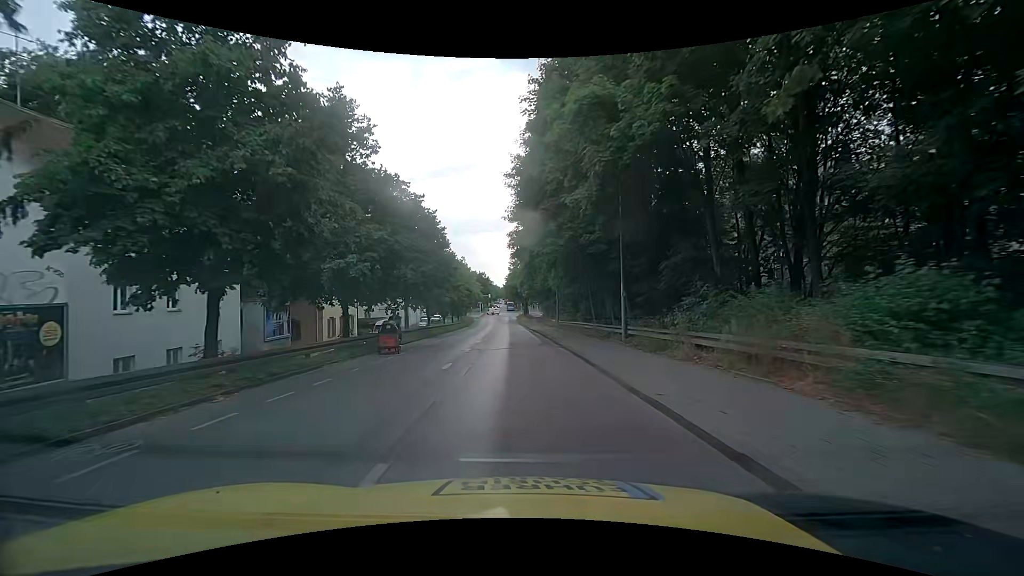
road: tertiary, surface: asphalt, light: Day
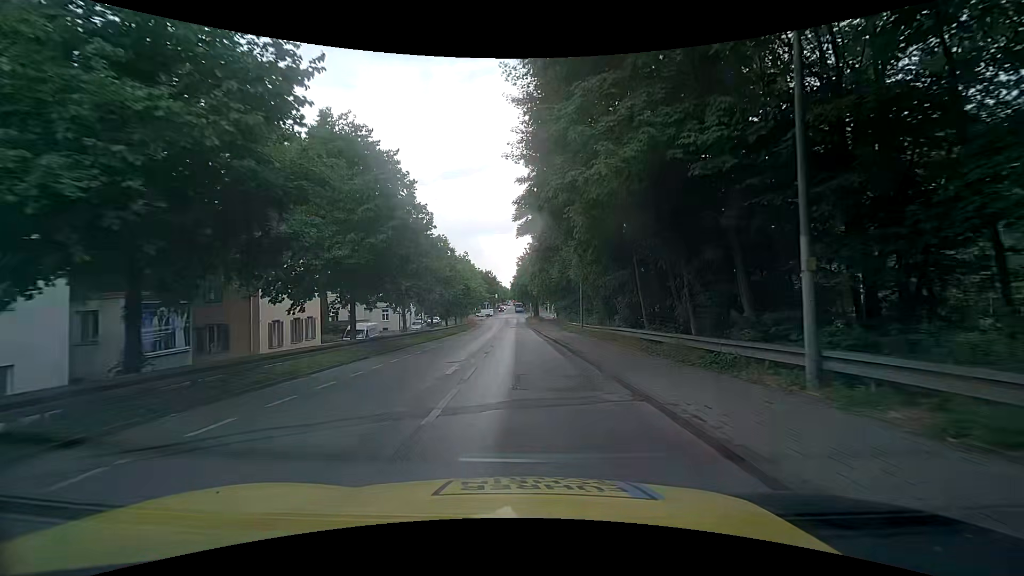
(-0.1, +12.3) m; -1°
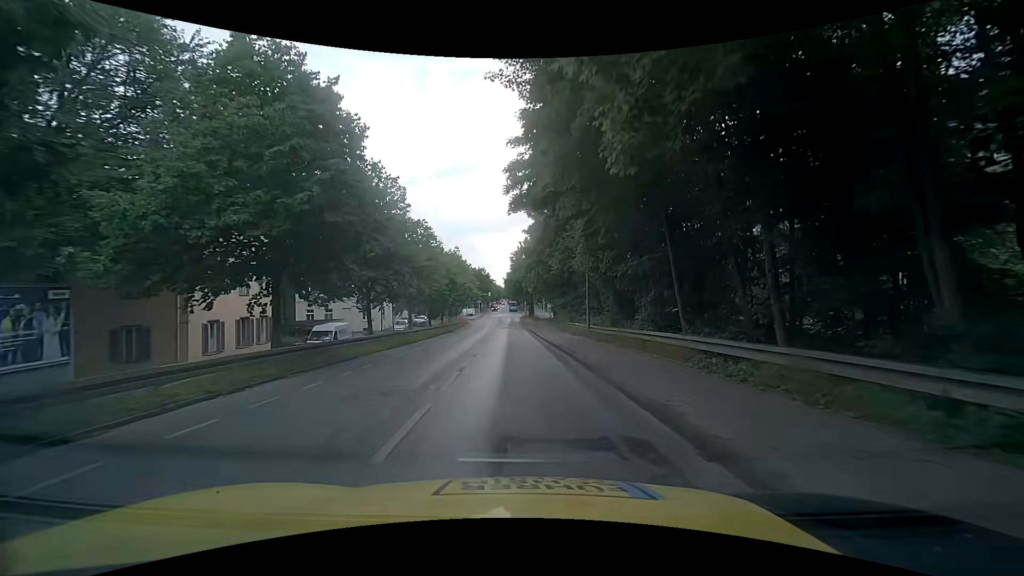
(+0.1, +6.2) m; 0°
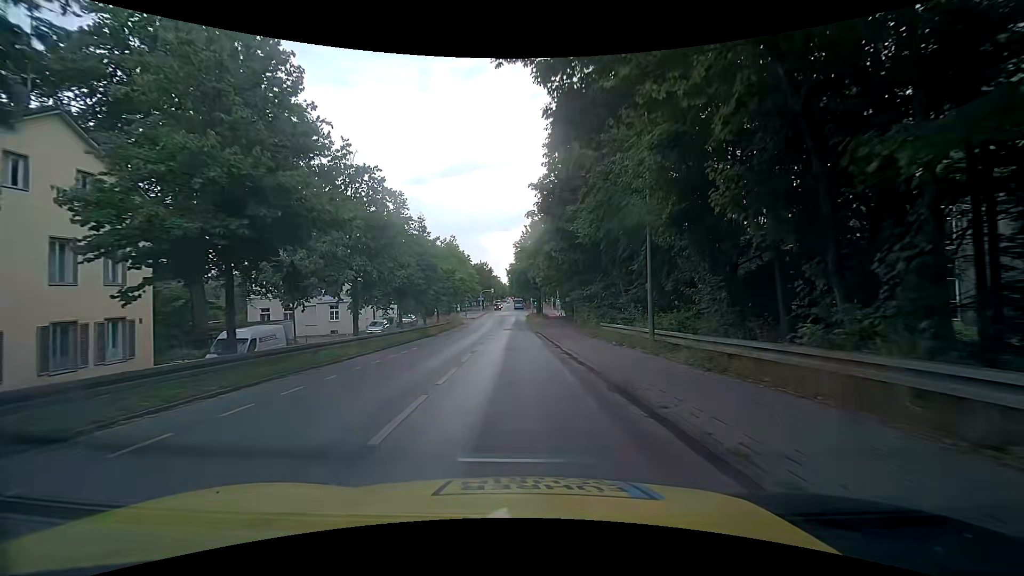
(+0.2, +12.9) m; 0°
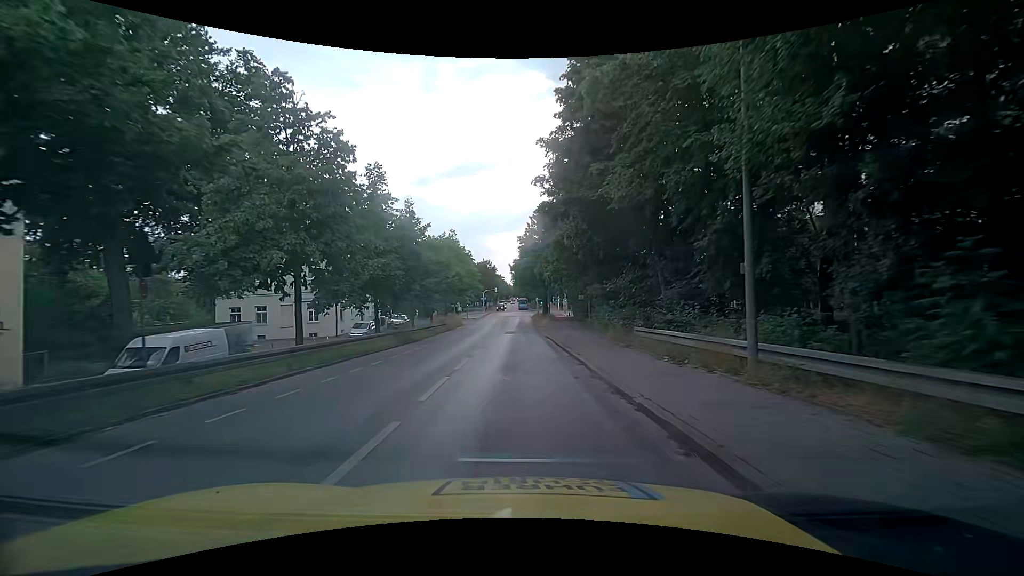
(0.0, +6.4) m; +1°
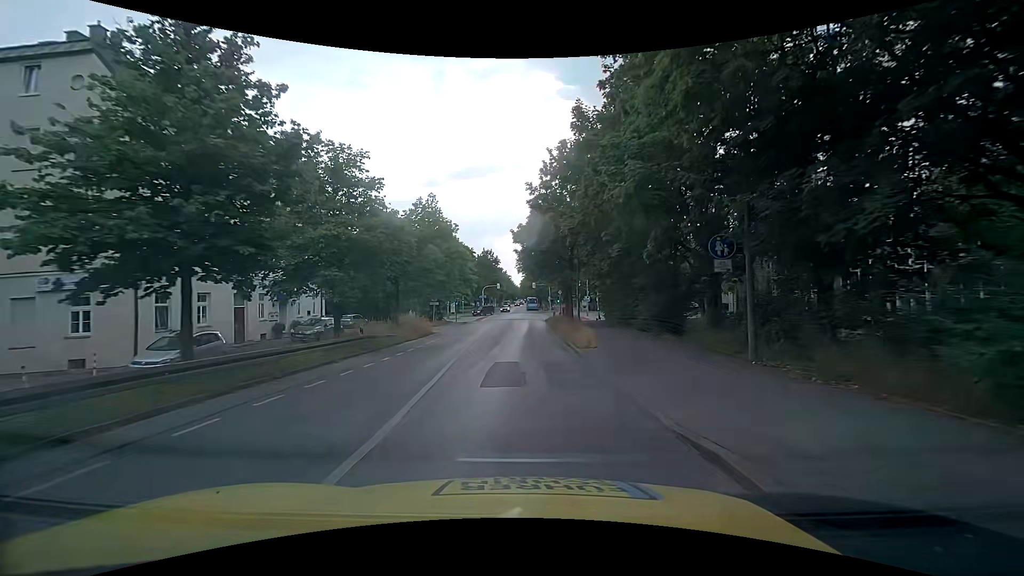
(-0.6, +25.0) m; -1°
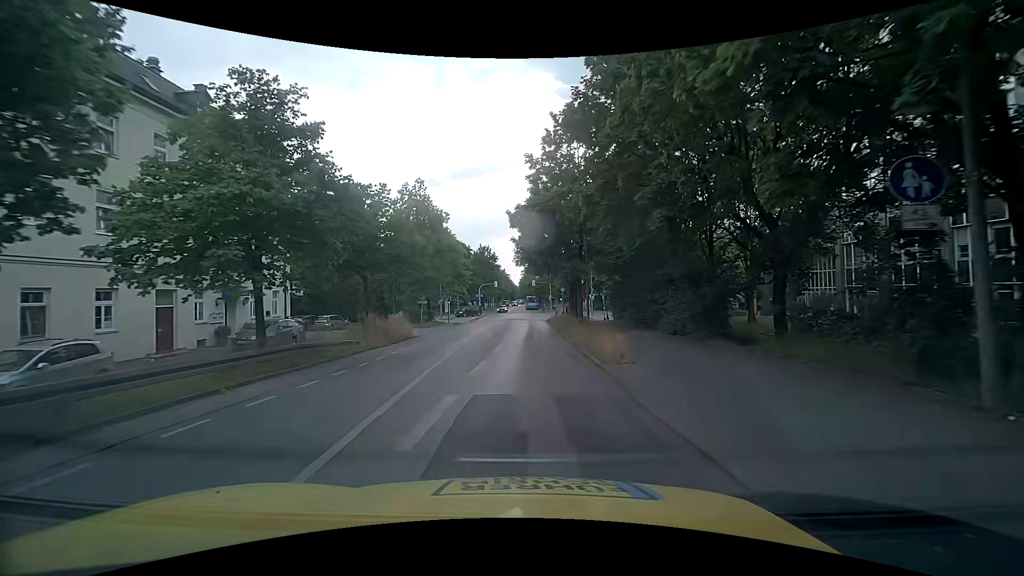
(0.0, +6.1) m; 0°
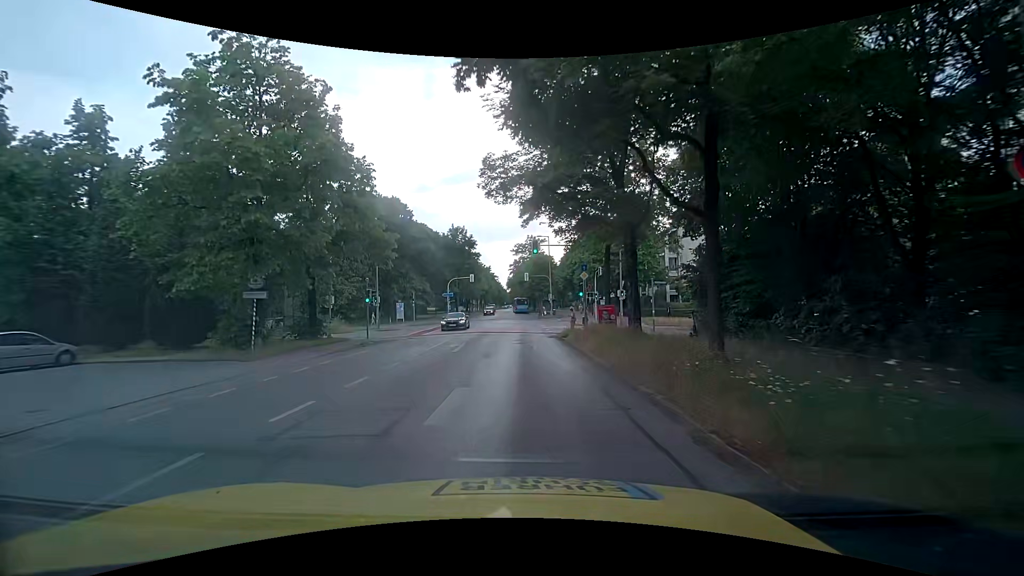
(0.0, +28.8) m; +1°
(0, +10) (0, +20) (0, +30) (-1, +40) (-1, +50) (-1, +60) (-1, +70) (-1, +80) (-2, +90) (-2, +100) m
